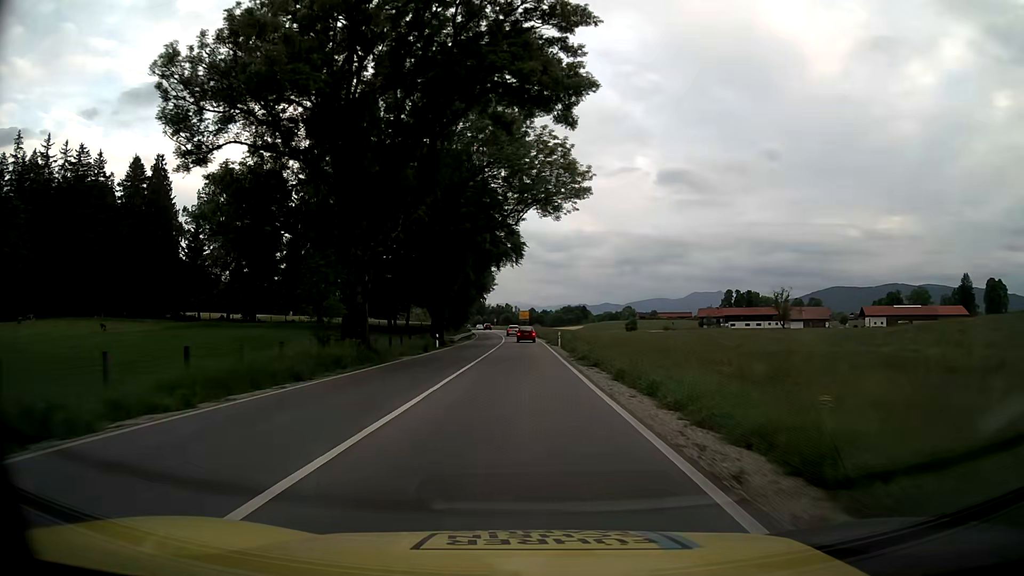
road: primary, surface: asphalt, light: Day
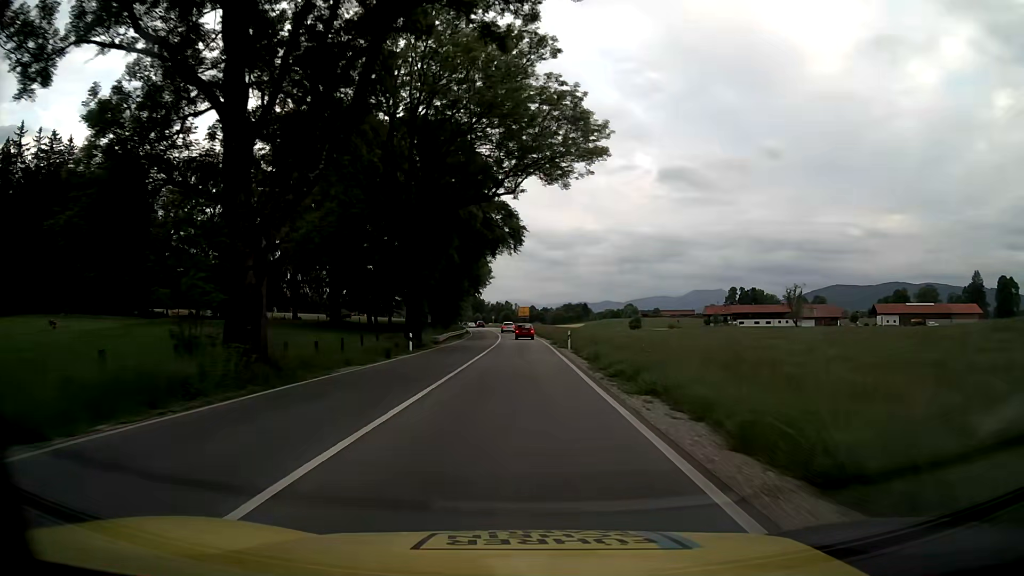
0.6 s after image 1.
(0.0, +11.3) m; 0°
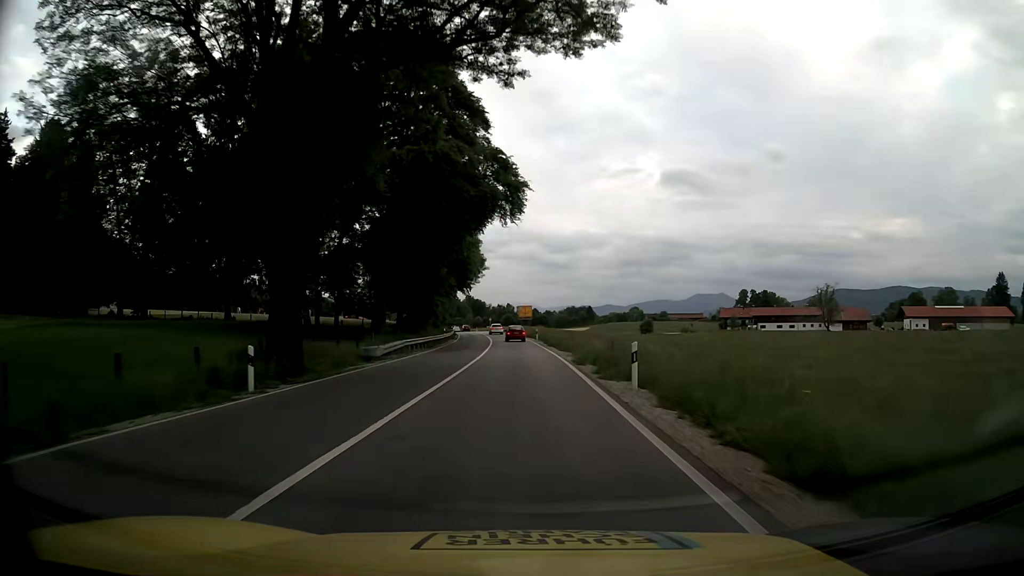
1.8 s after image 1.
(0.0, +22.5) m; 0°
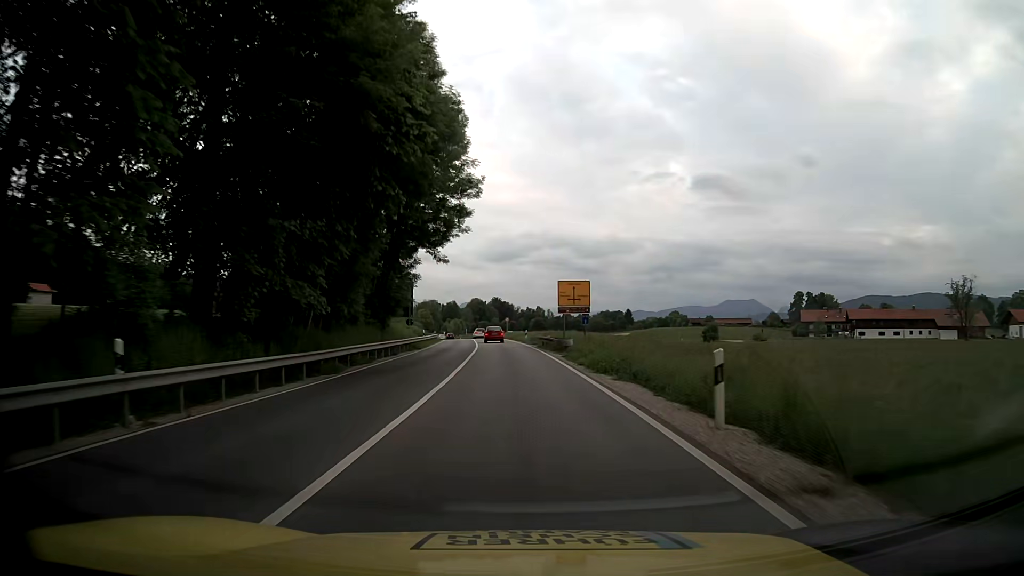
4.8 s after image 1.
(-1.3, +56.2) m; -3°
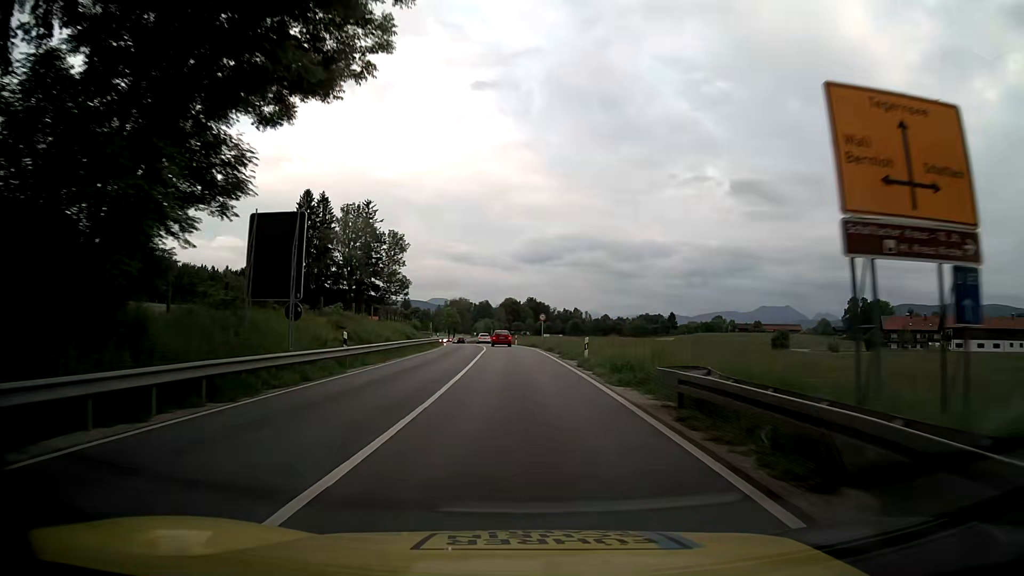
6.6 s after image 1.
(-0.7, +33.7) m; -2°
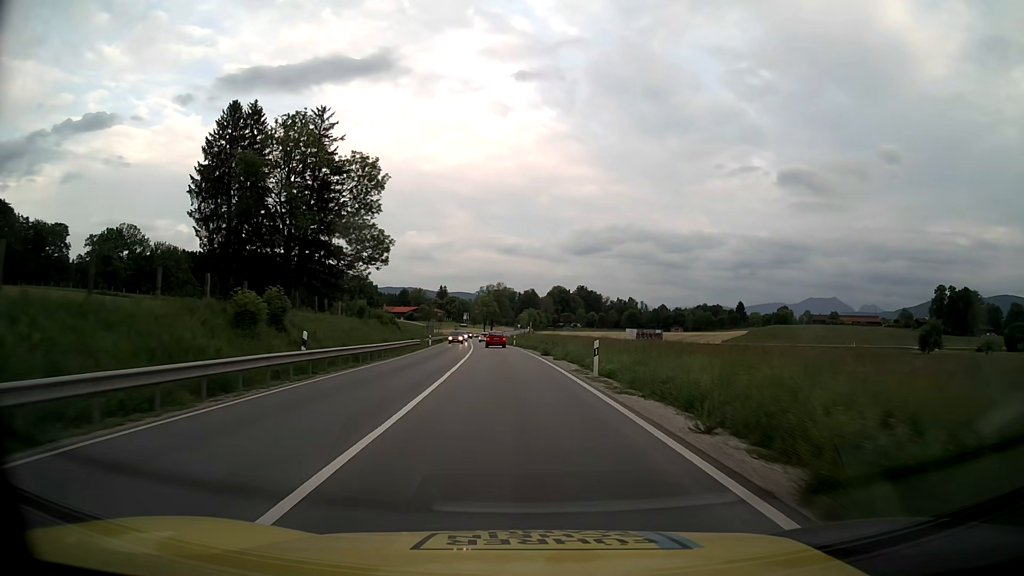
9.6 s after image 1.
(-1.9, +56.3) m; -4°
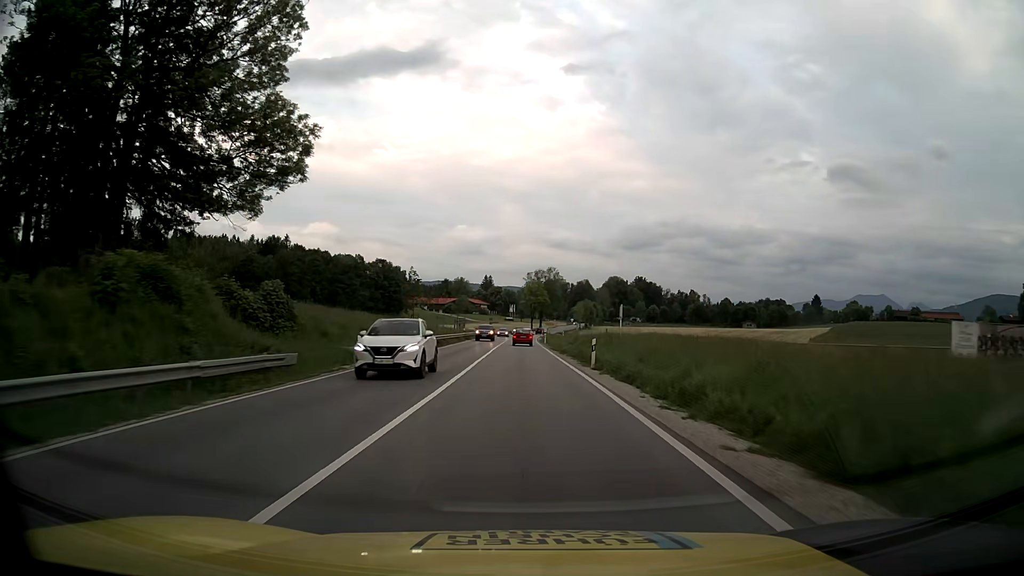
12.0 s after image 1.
(-1.8, +45.4) m; -4°
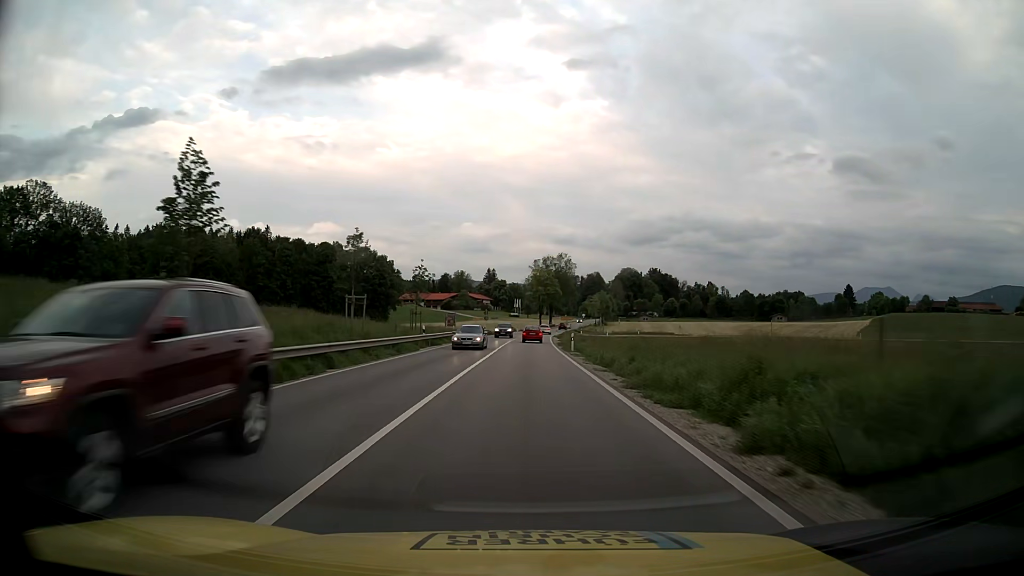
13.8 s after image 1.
(-0.3, +34.2) m; -1°
(0, +10) (0, +20) (0, +30) (0, +40) (0, +50) (0, +60) (+1, +70) (+1, +80) (+1, +90) (+2, +100) m
